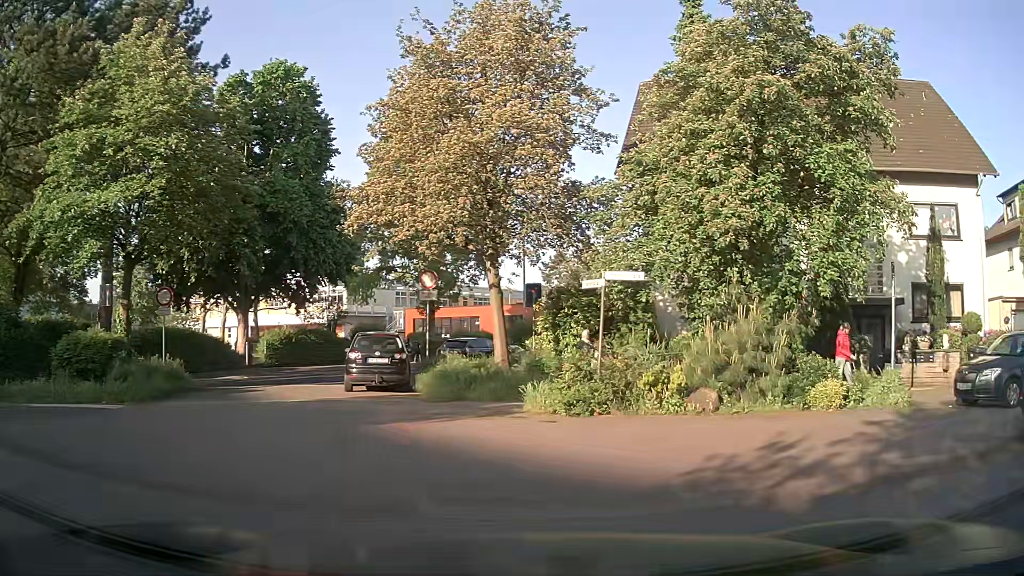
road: residential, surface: asphalt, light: Day
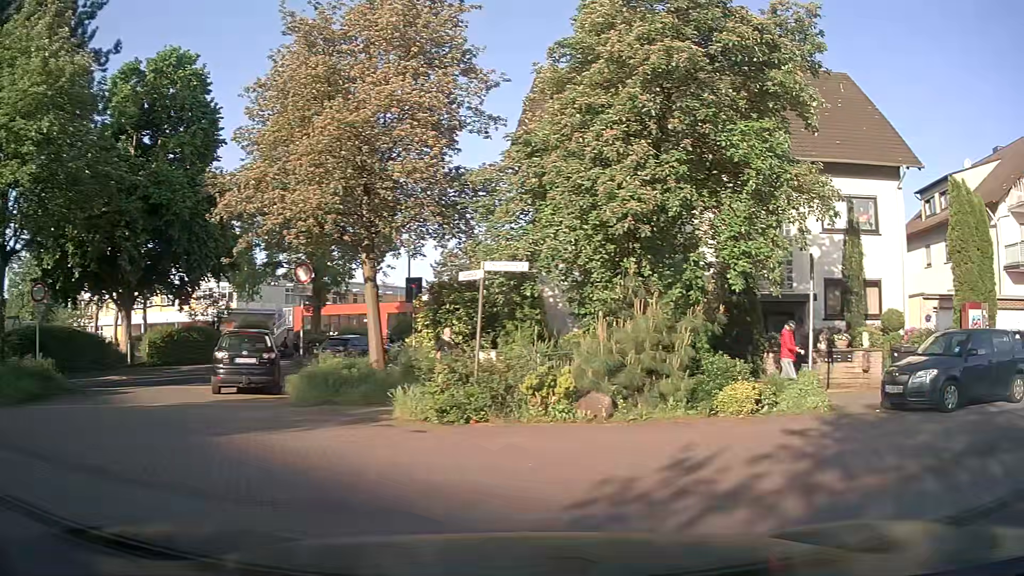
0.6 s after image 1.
(+0.1, +1.4) m; +10°
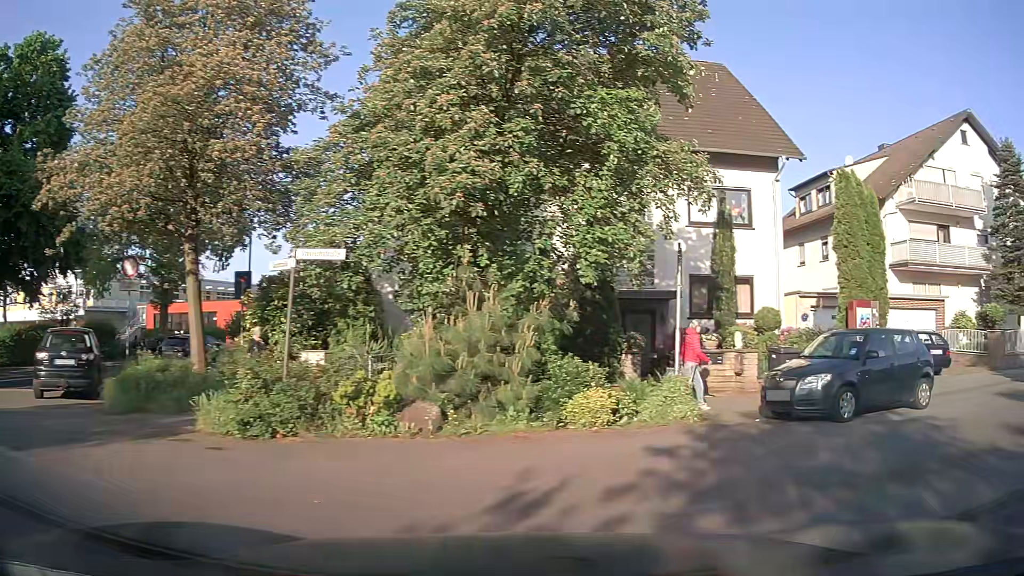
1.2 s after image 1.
(+0.1, +1.7) m; +12°
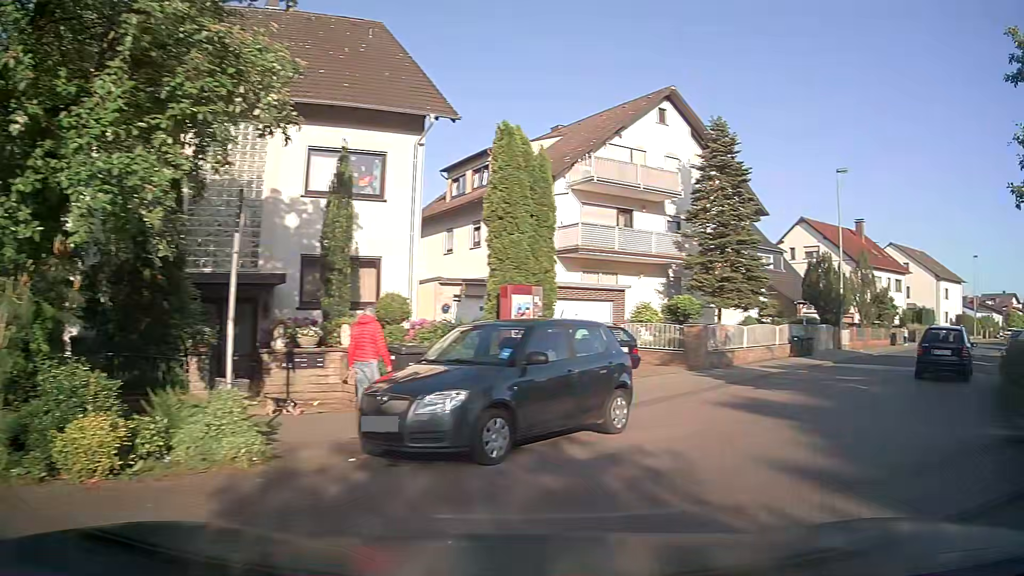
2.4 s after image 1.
(+1.1, +4.0) m; +30°
